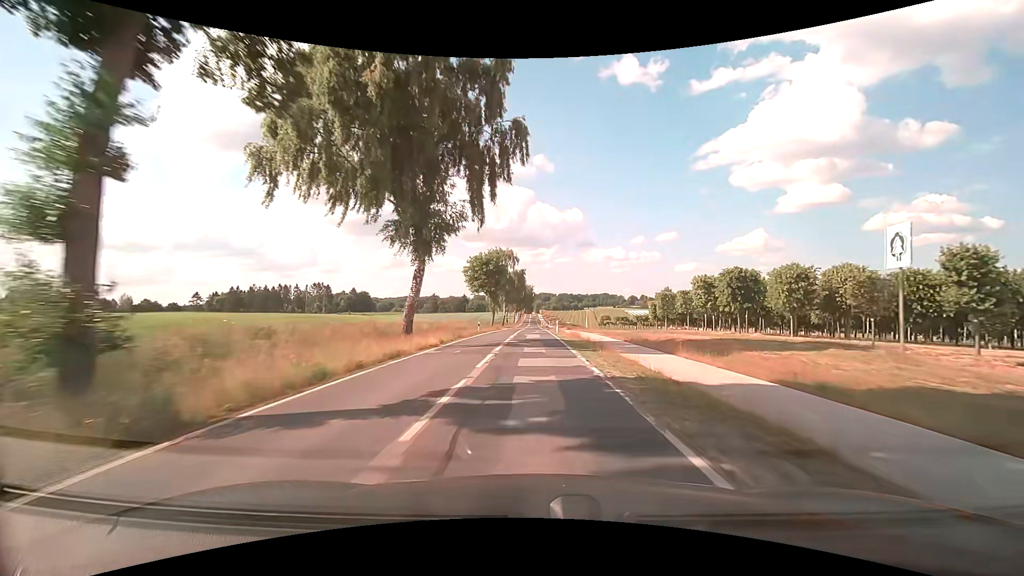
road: tertiary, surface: asphalt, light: Day
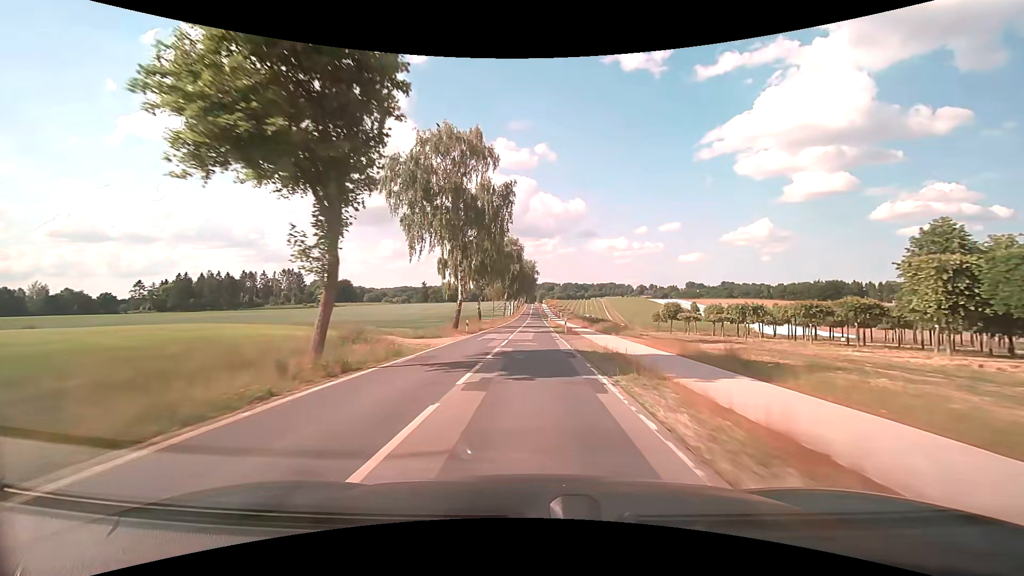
(-0.2, +59.2) m; -1°
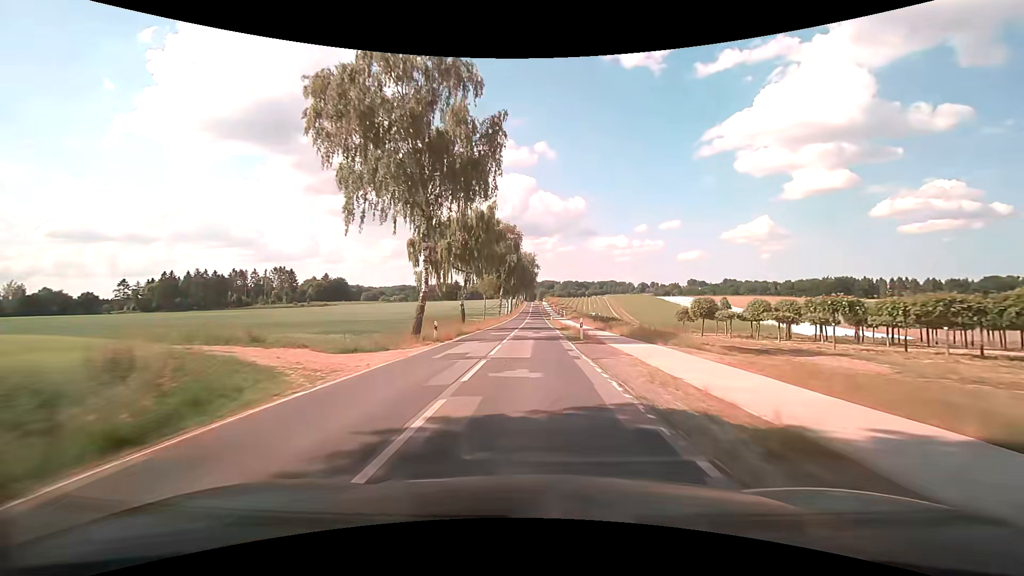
(0.0, +12.3) m; 0°
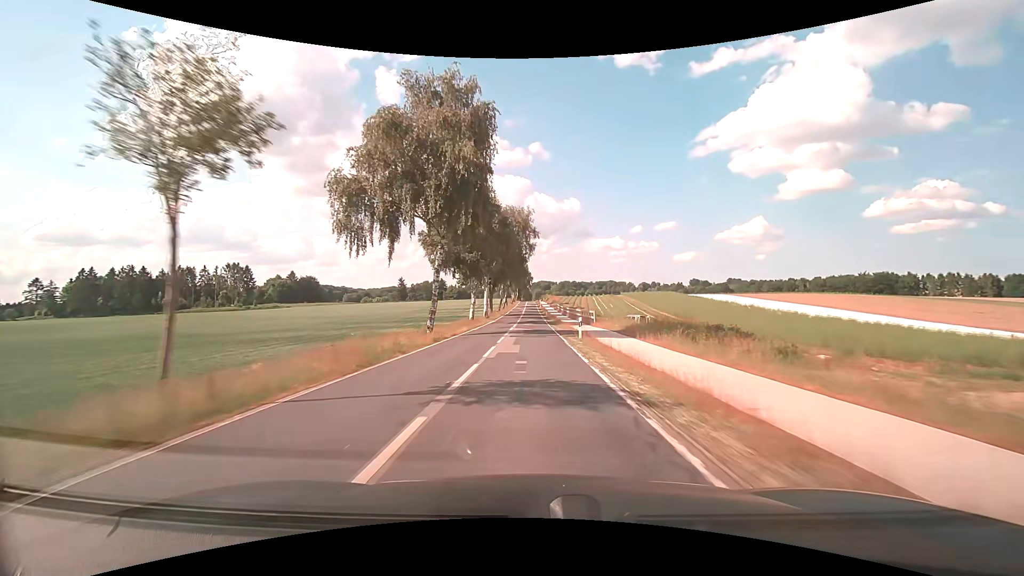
(+0.3, +51.0) m; +1°
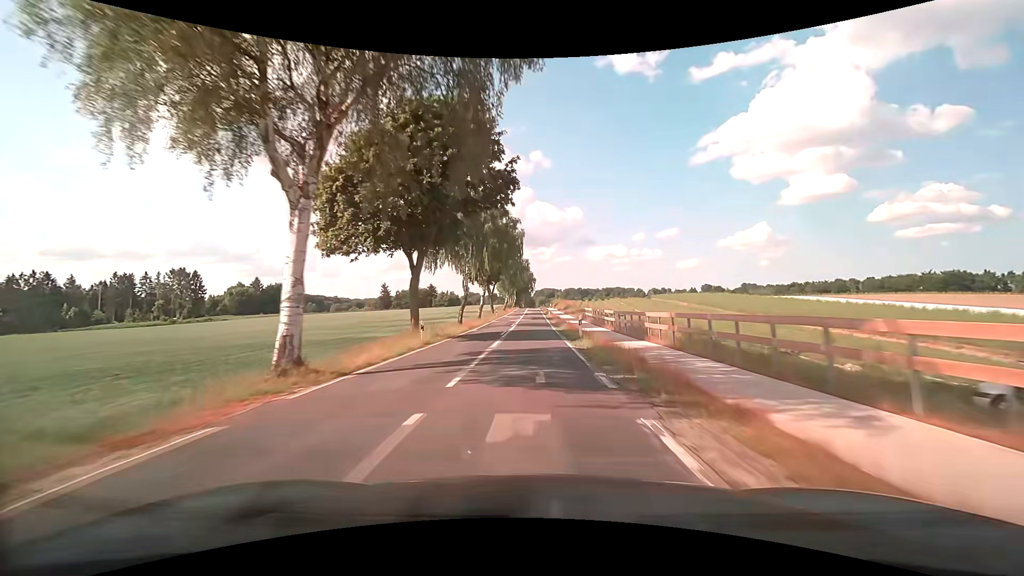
(0.0, +52.2) m; 0°
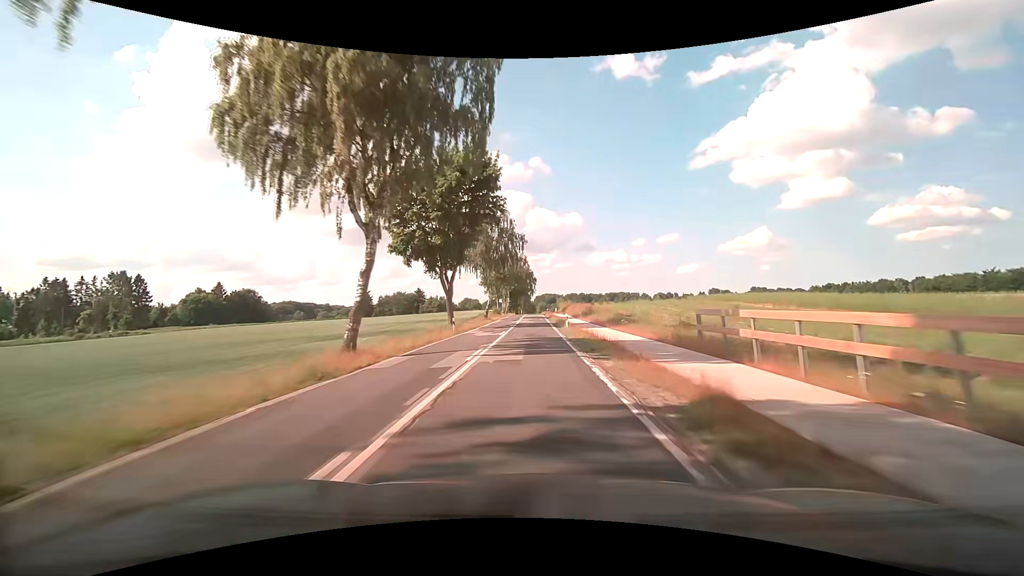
(+0.1, +38.9) m; 0°
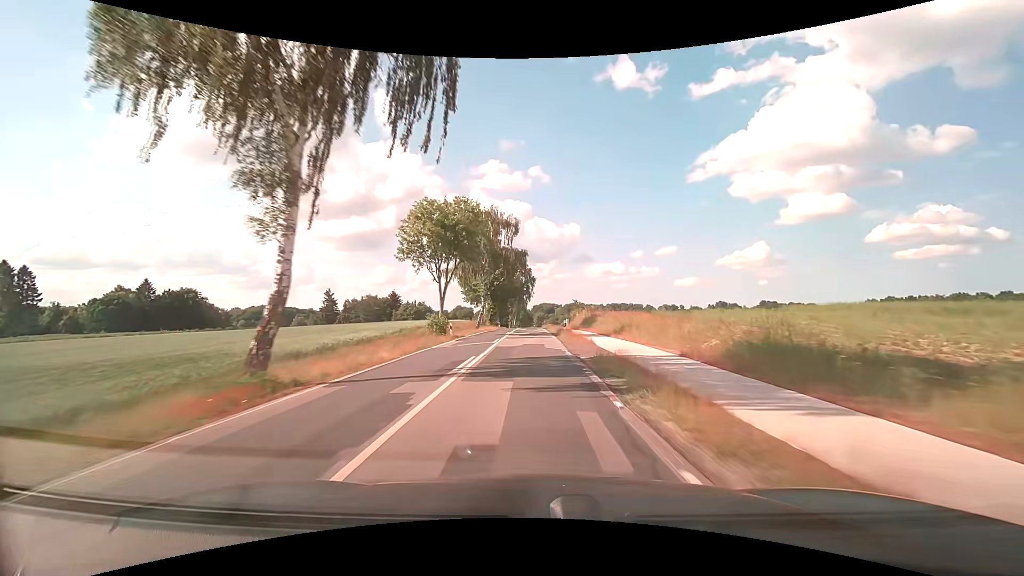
(0.0, +51.0) m; 0°
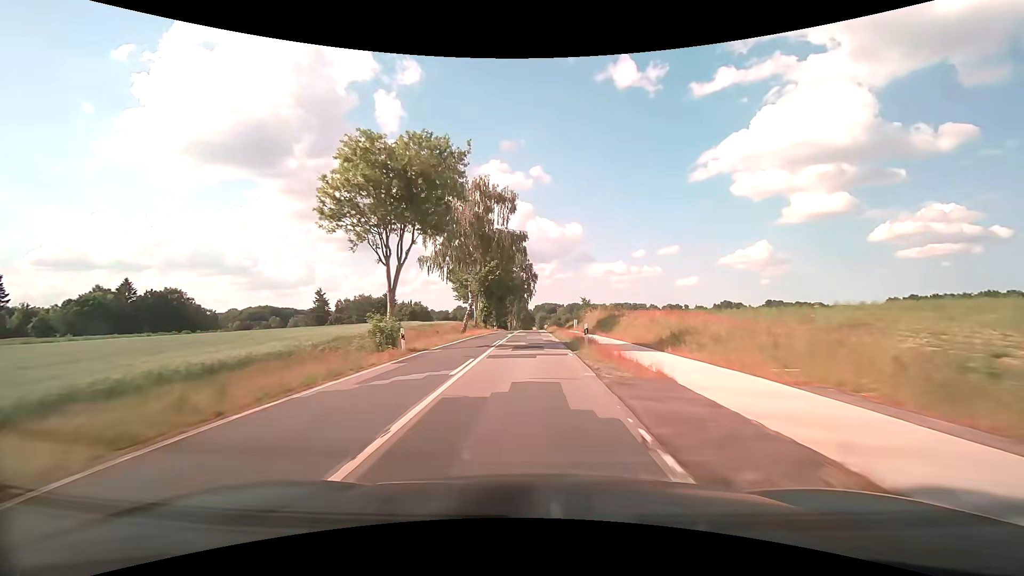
(0.0, +12.7) m; 0°
